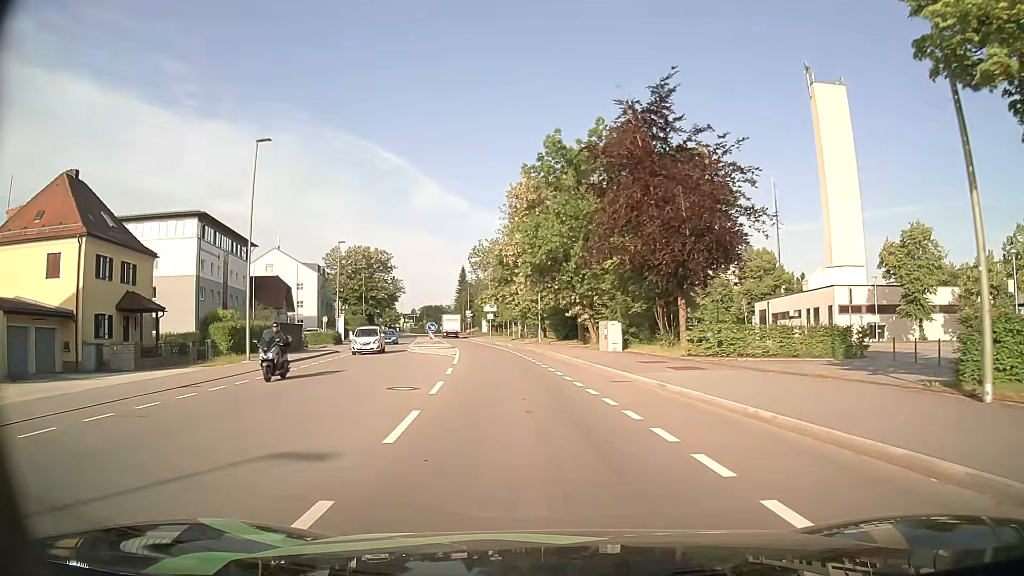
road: tertiary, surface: asphalt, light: Day
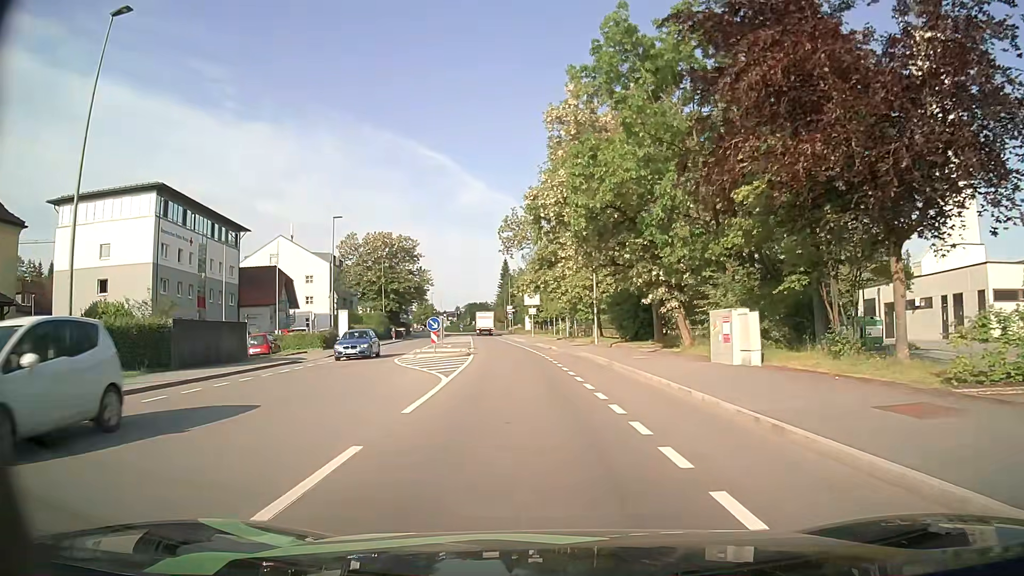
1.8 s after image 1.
(-0.5, +15.8) m; -4°
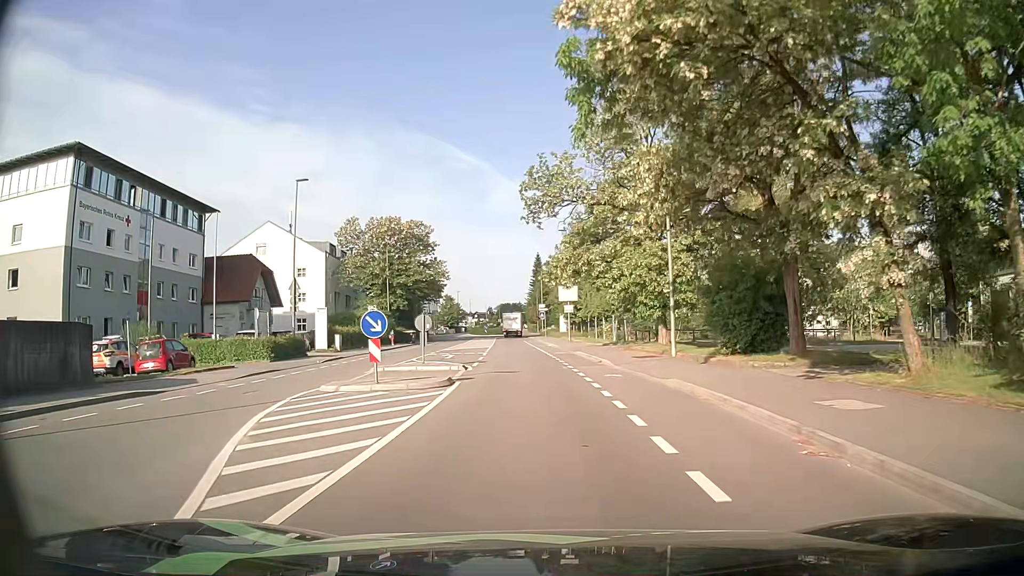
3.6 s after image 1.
(-0.5, +15.2) m; -3°
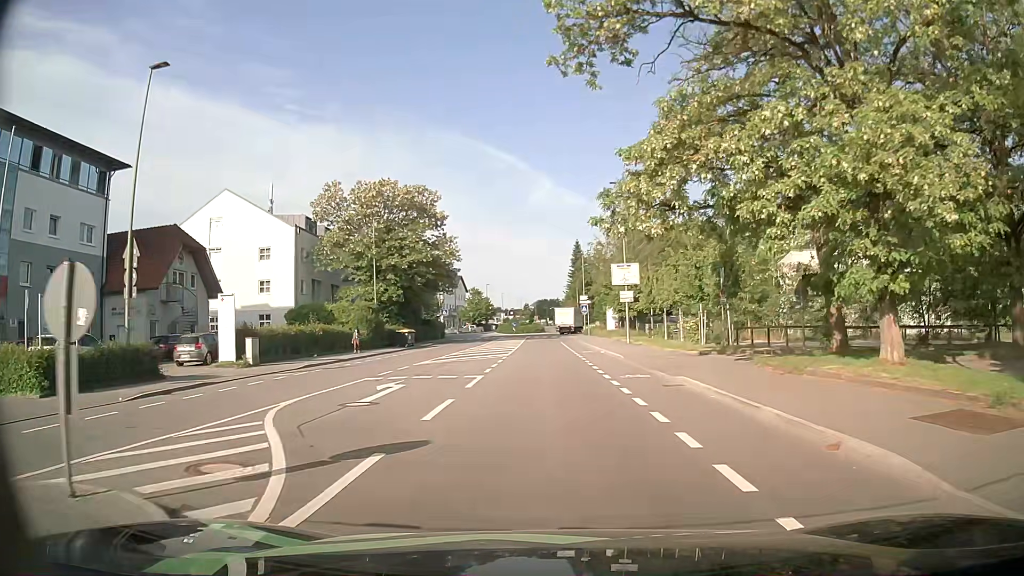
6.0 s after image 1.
(-0.6, +19.9) m; -4°
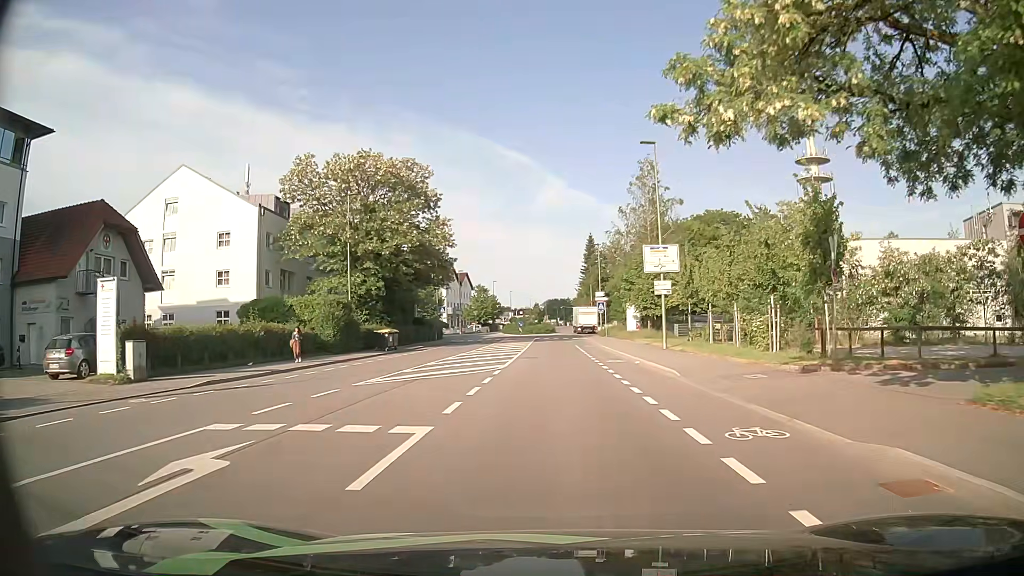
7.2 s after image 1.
(-0.1, +9.9) m; -1°
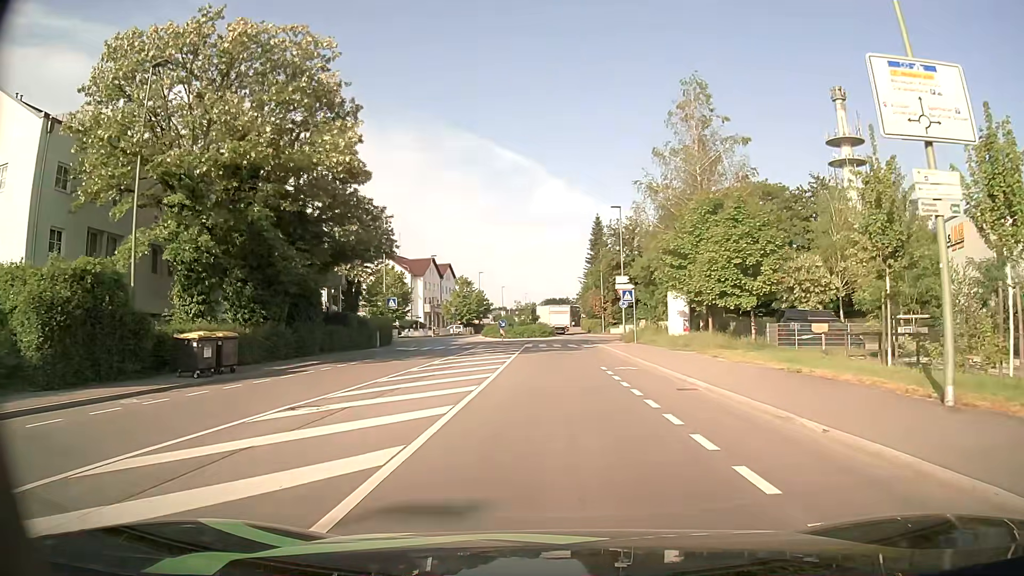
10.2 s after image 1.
(+0.3, +24.4) m; +1°
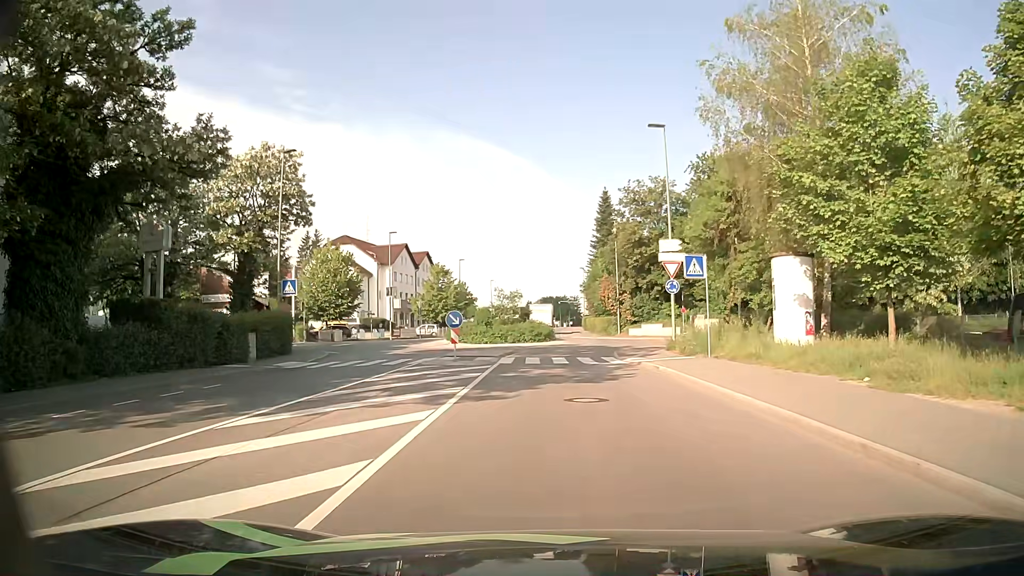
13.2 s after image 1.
(0.0, +21.0) m; 0°
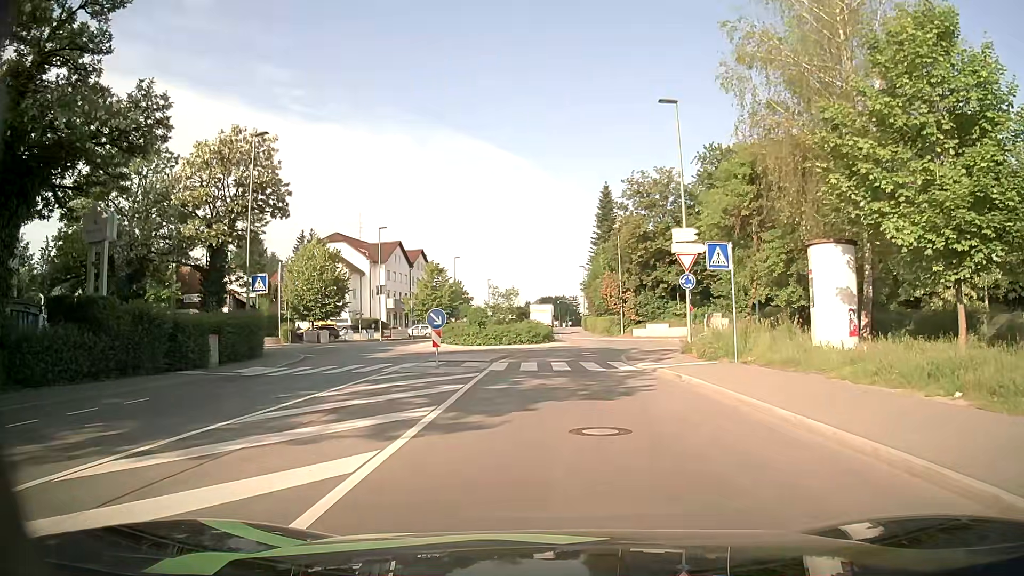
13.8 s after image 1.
(0.0, +3.5) m; 0°
(0, +10) (0, +20) (+1, +30) (+5, +39) (+4, +49) (+1, +58) (-1, +68) (-1, +78) (-1, +88) (-1, +98) m
